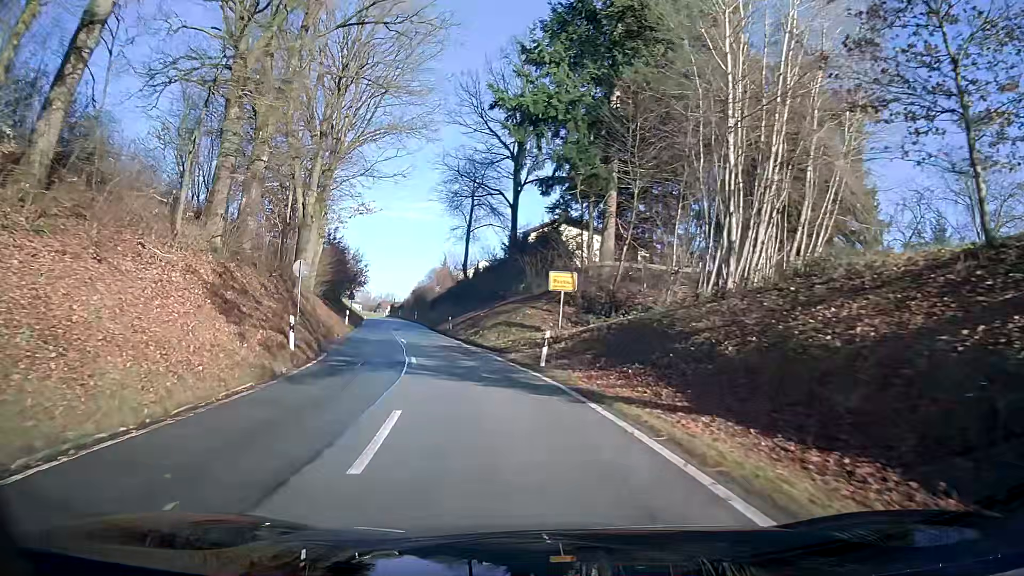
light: Day
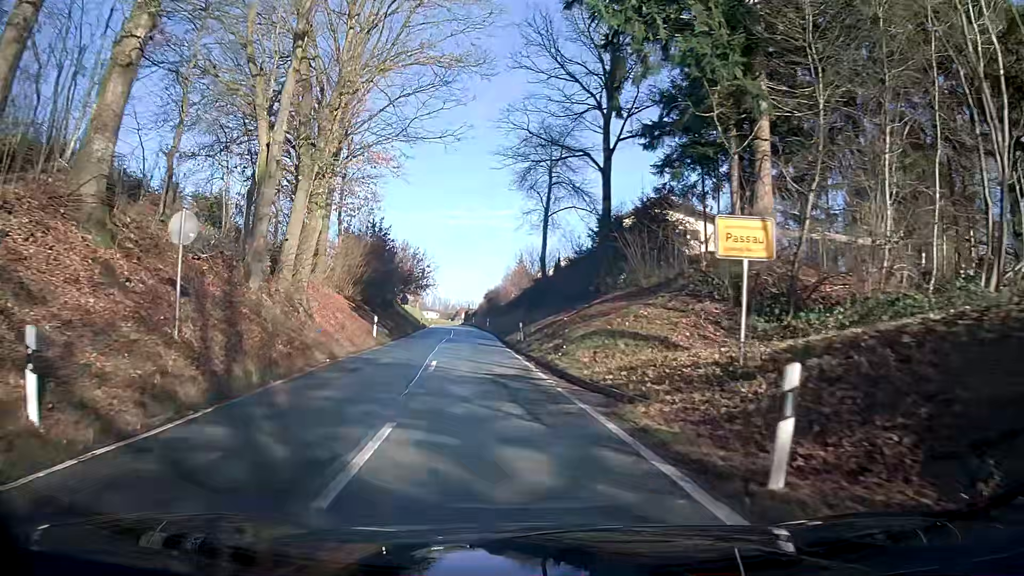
(-0.8, +13.3) m; -7°
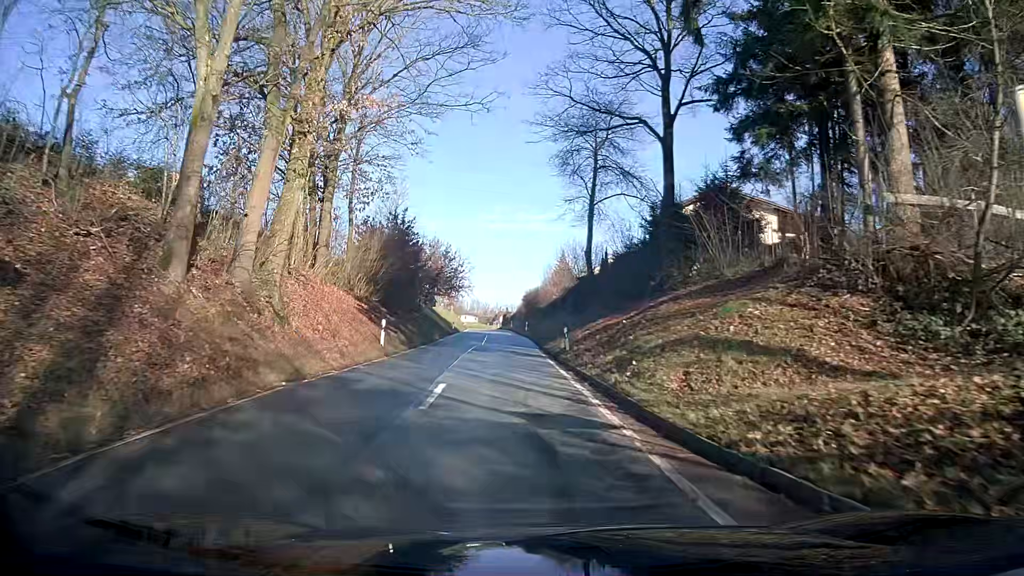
(-0.2, +6.7) m; -3°
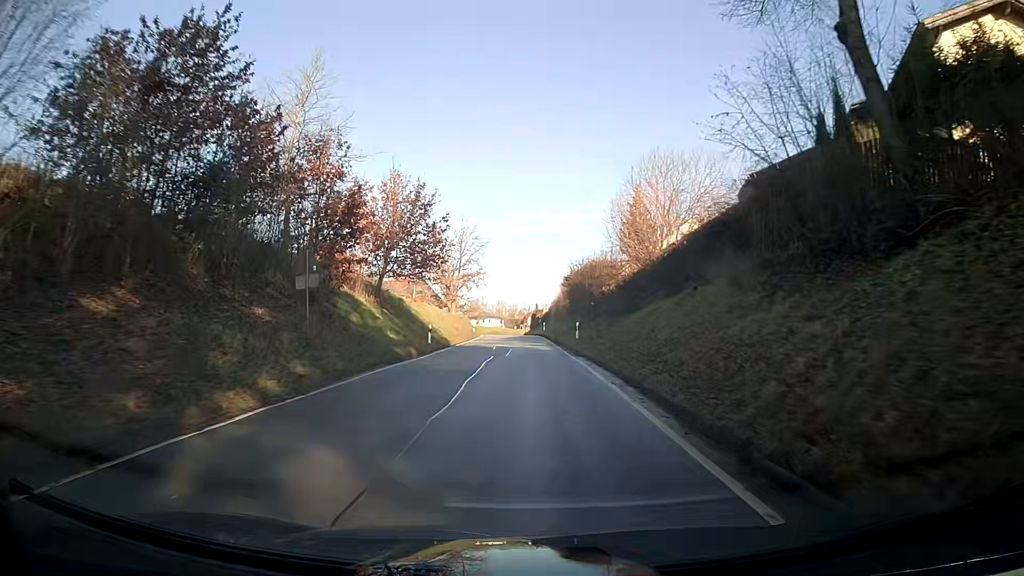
(-1.4, +35.5) m; -2°
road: tertiary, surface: asphalt
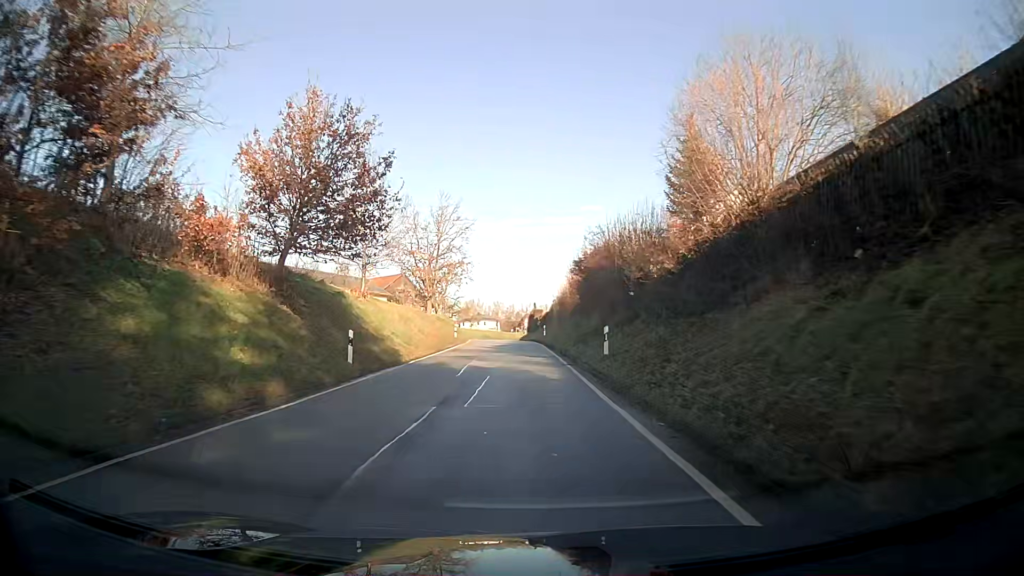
(-0.1, +14.8) m; -1°
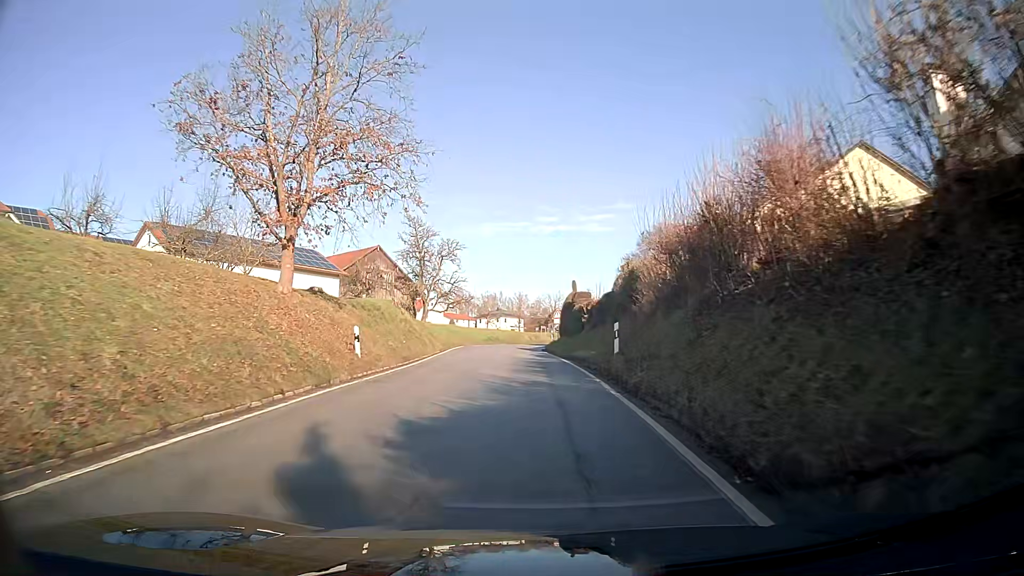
(-0.8, +36.6) m; -3°
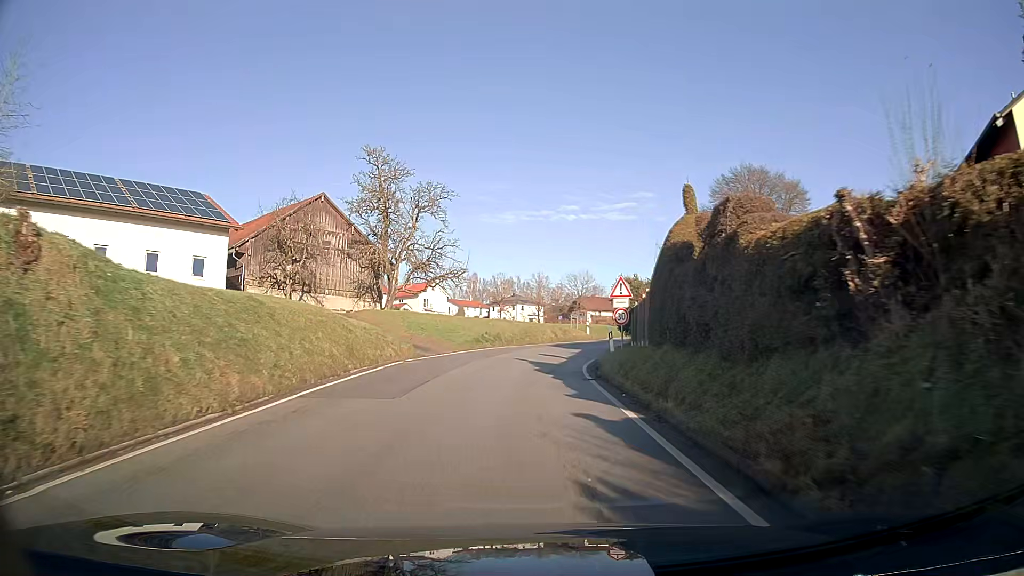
(-0.3, +28.1) m; -1°
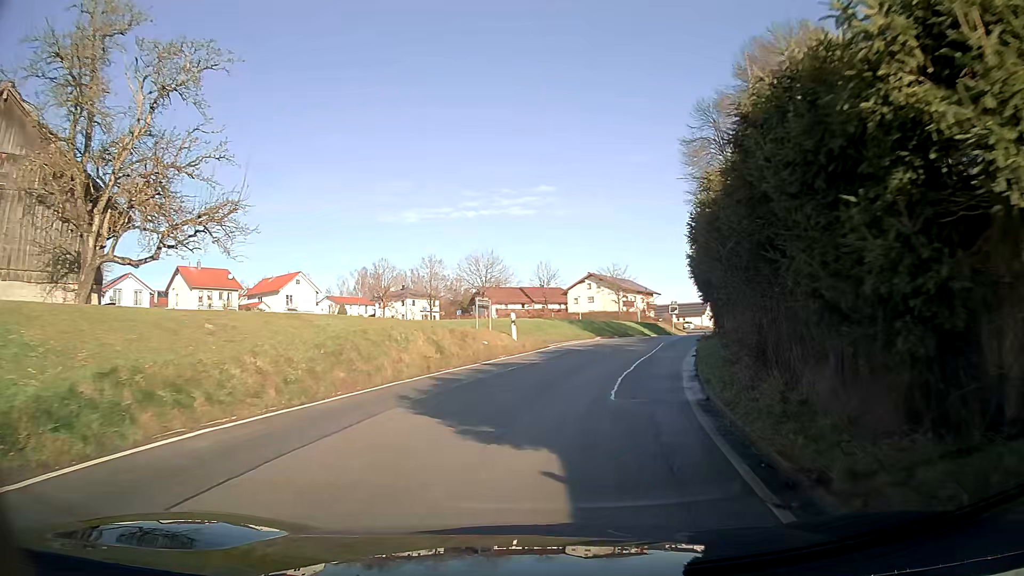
(+1.6, +28.9) m; +10°
(+1, +10) (+3, +20) (+5, +29) (+8, +39) (+11, +48) (+15, +58) (+17, +68) (+20, +77) (+22, +87) (+23, +97) m
